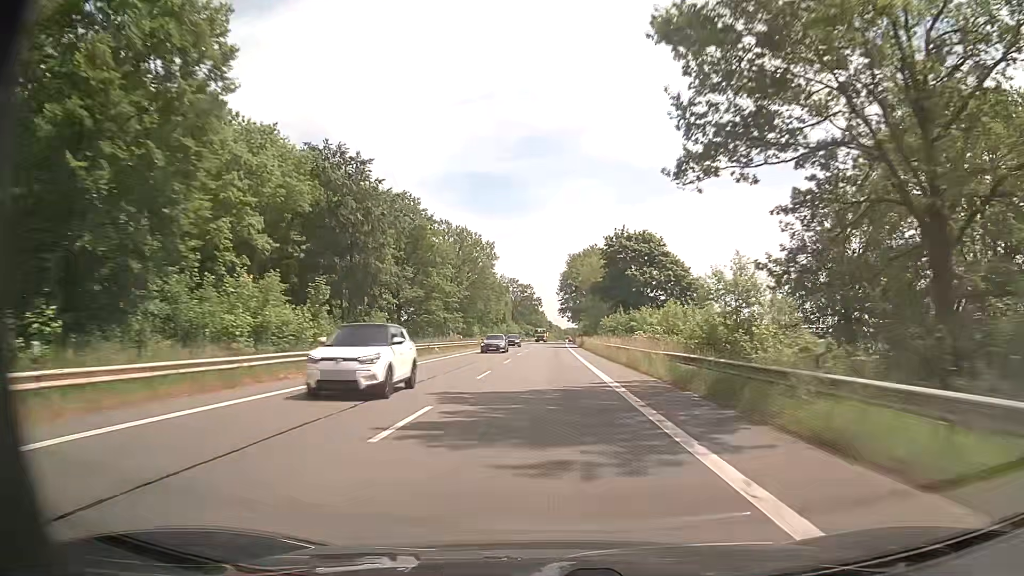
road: secondary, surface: asphalt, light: Day
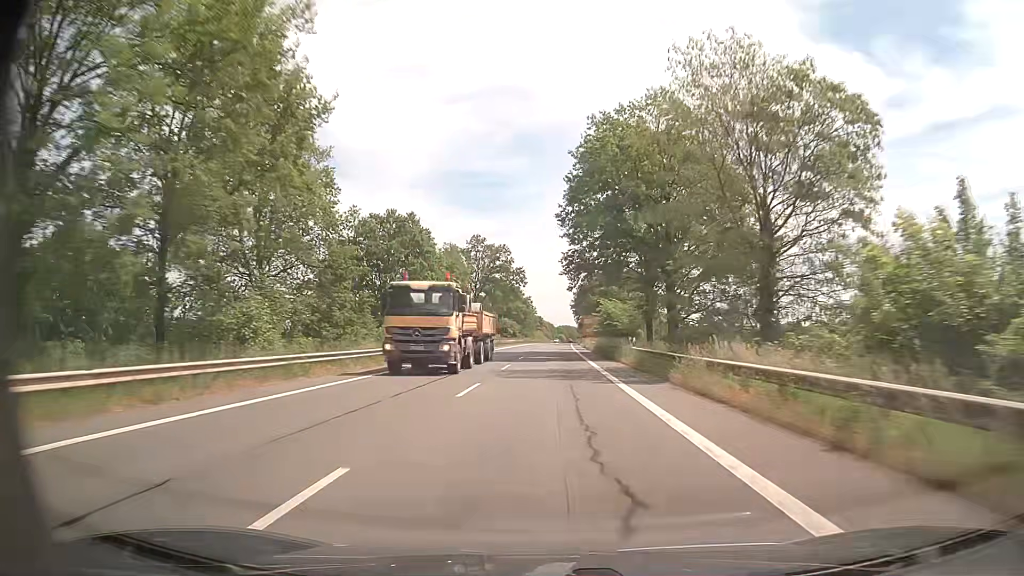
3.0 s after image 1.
(+0.2, +78.5) m; +1°
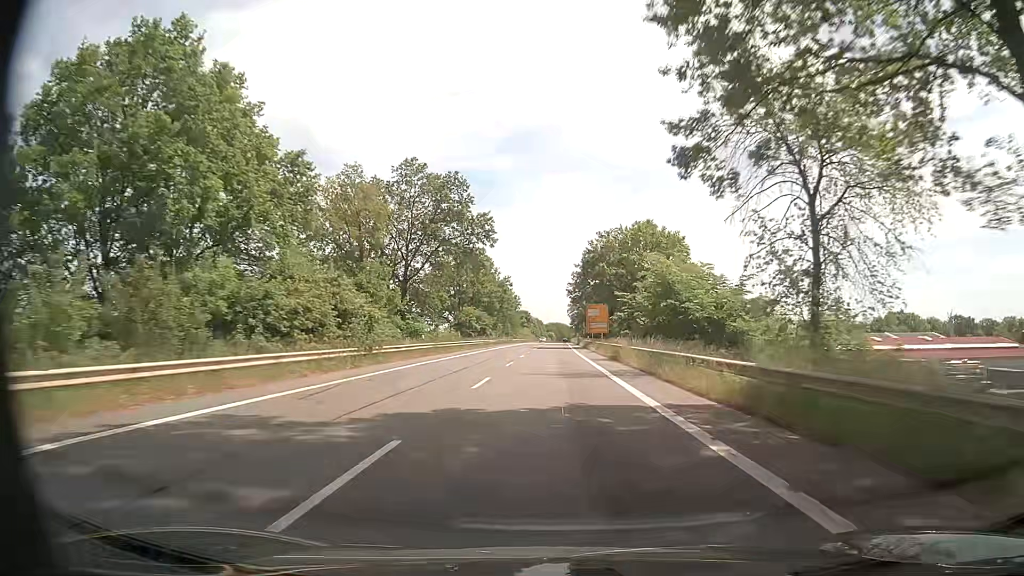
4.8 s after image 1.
(+0.4, +47.1) m; +1°
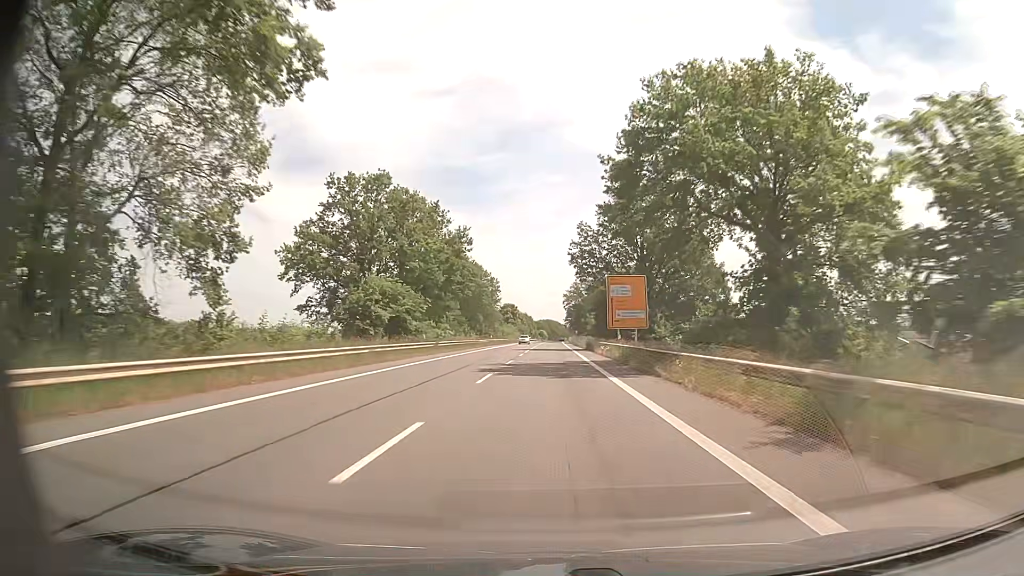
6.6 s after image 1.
(+0.4, +47.1) m; +1°
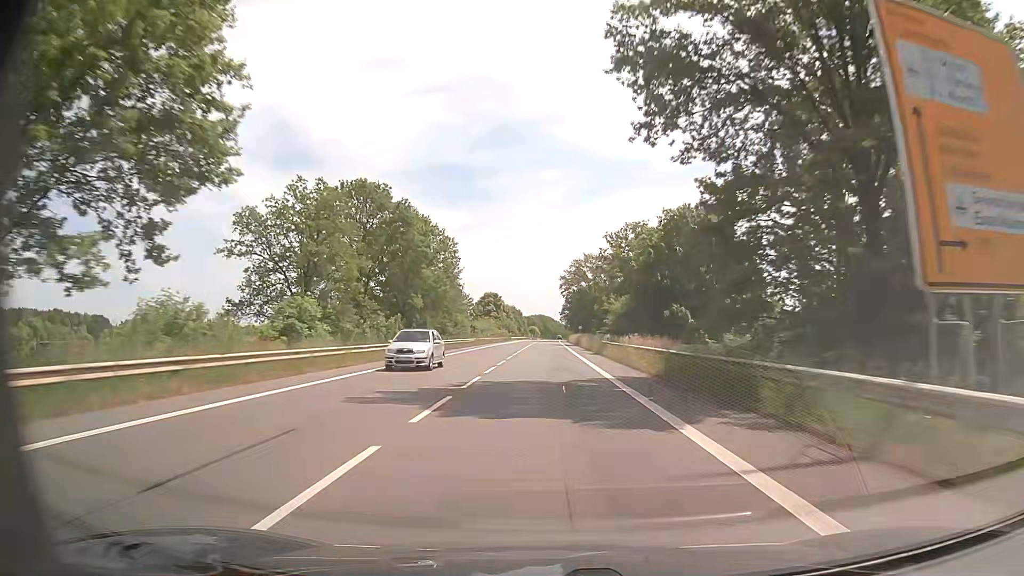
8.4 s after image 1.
(+0.2, +47.0) m; +1°
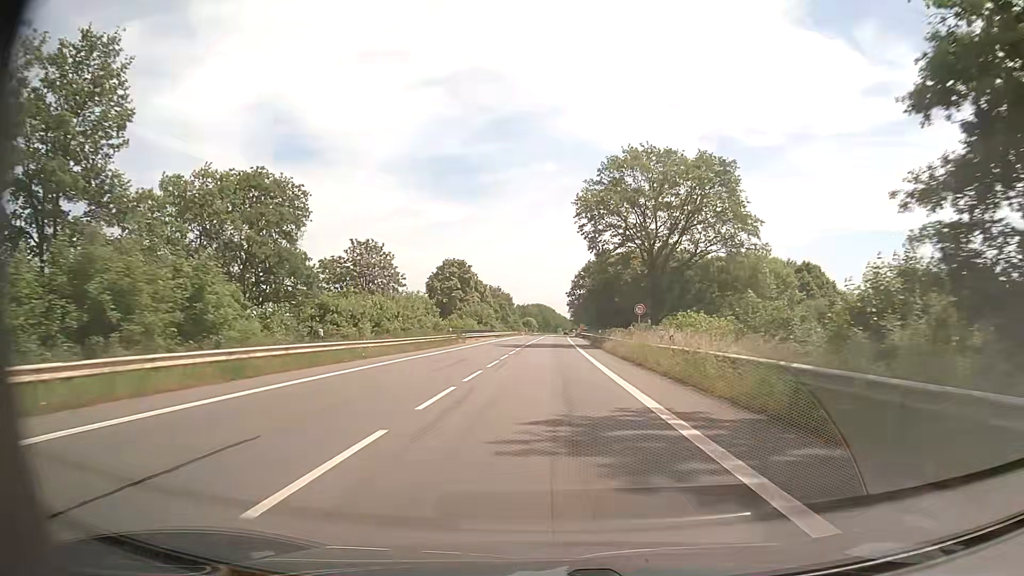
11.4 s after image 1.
(-0.1, +71.6) m; 0°
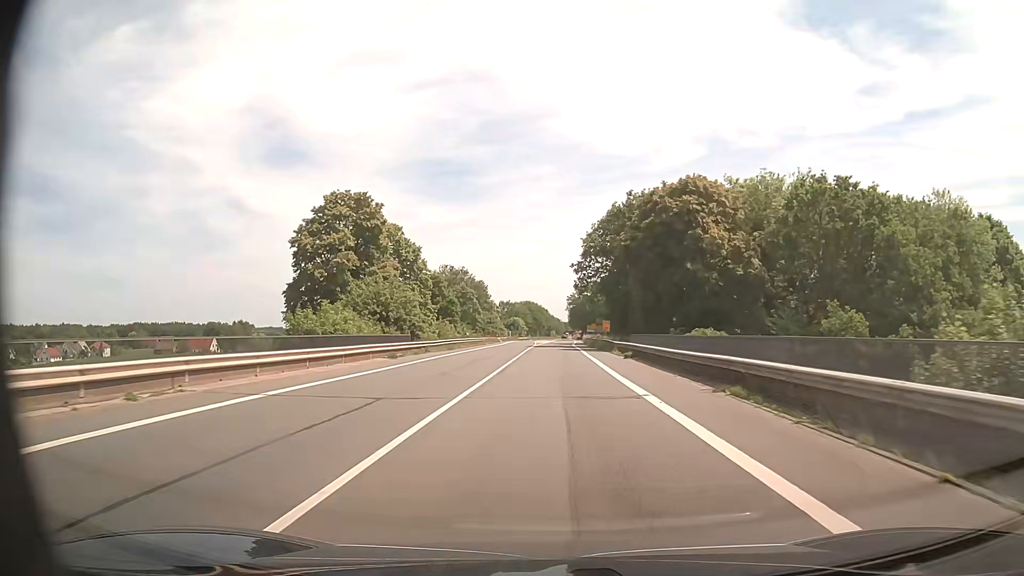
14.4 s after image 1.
(+0.4, +58.4) m; +1°
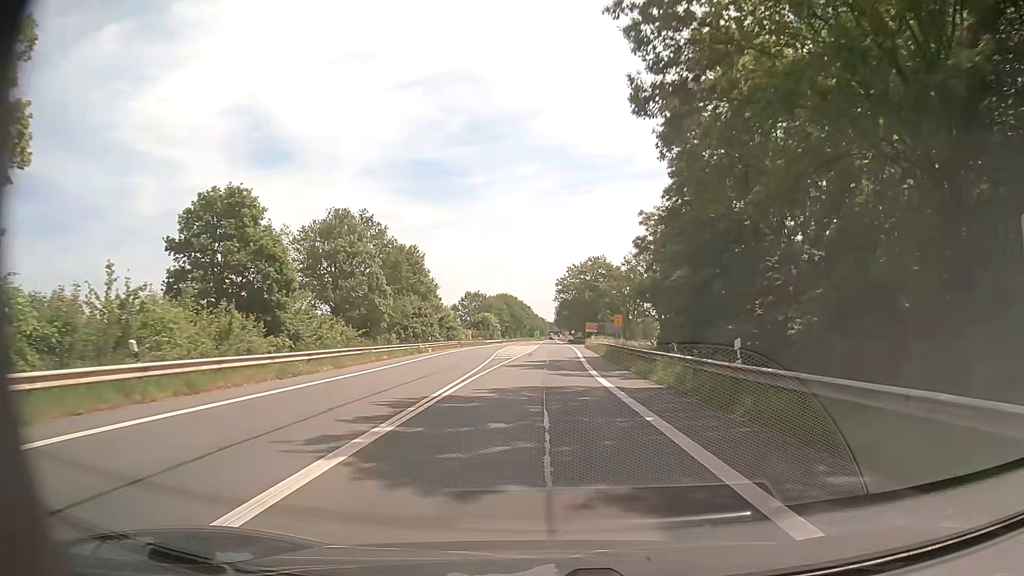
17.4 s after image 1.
(+0.4, +53.8) m; +1°
(0, +10) (0, +20) (0, +30) (0, +40) (0, +50) (0, +60) (+1, +70) (+1, +80) (+1, +90) (+1, +100) m
